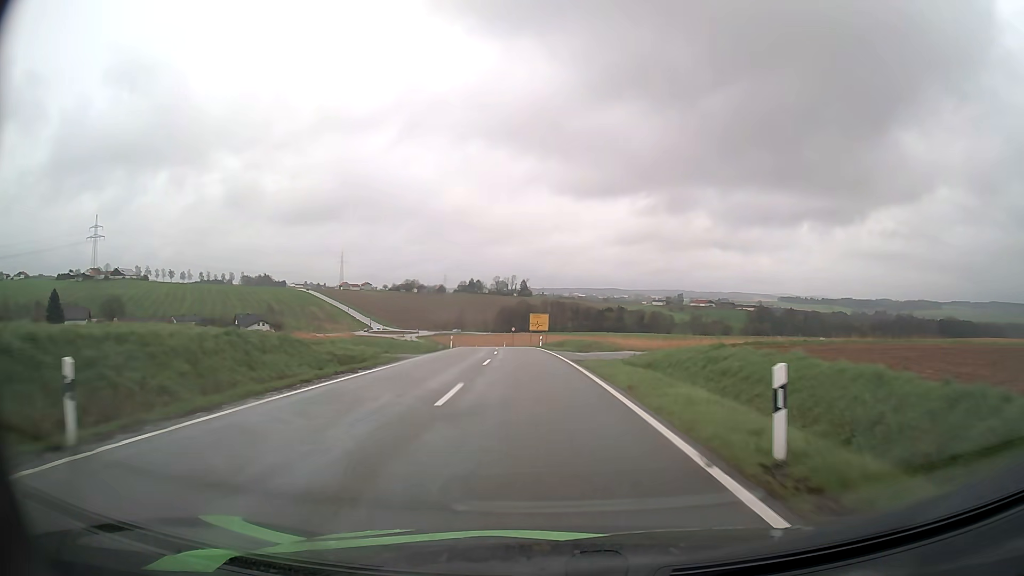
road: tertiary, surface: asphalt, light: Day
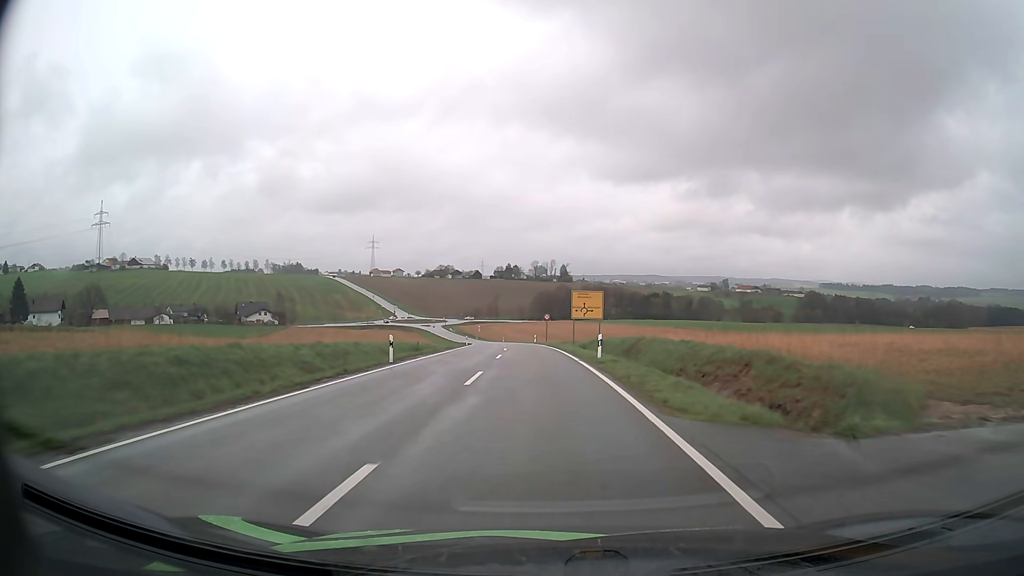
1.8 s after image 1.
(-0.9, +33.5) m; -3°
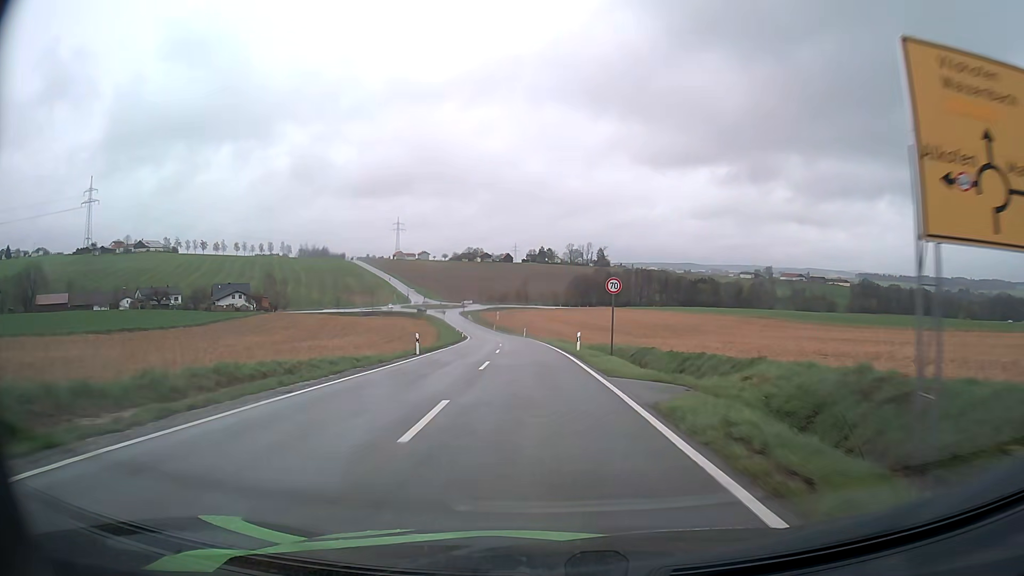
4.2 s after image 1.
(-1.2, +44.2) m; -3°
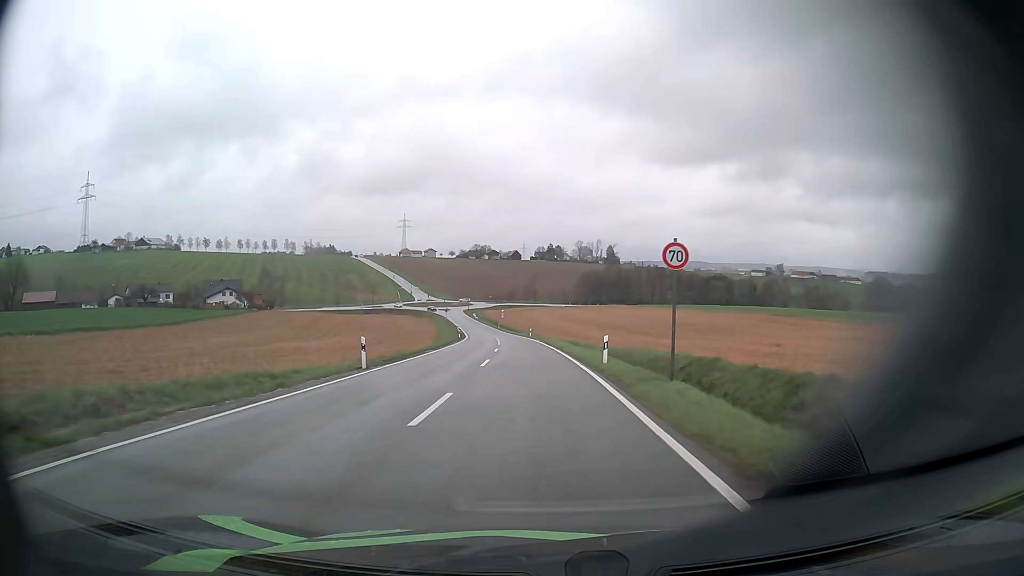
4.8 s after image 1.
(0.0, +11.1) m; -1°
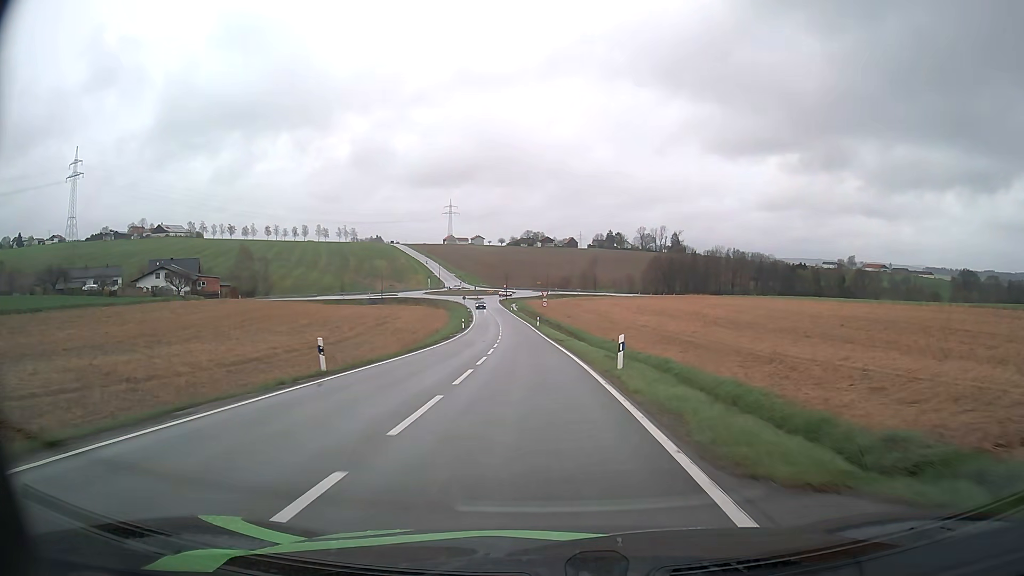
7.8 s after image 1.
(-2.2, +56.8) m; -5°
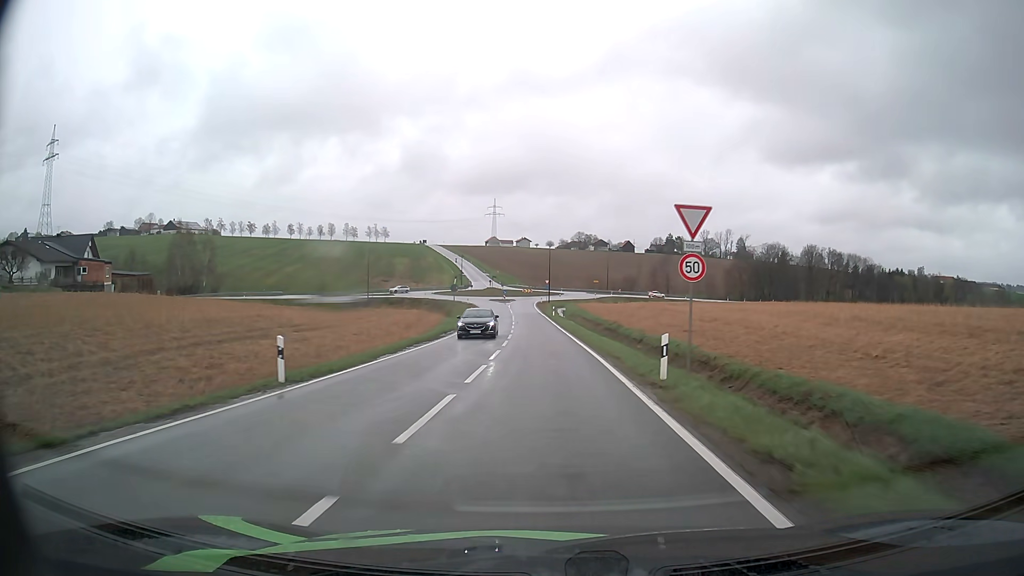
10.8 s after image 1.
(-2.1, +56.1) m; -4°
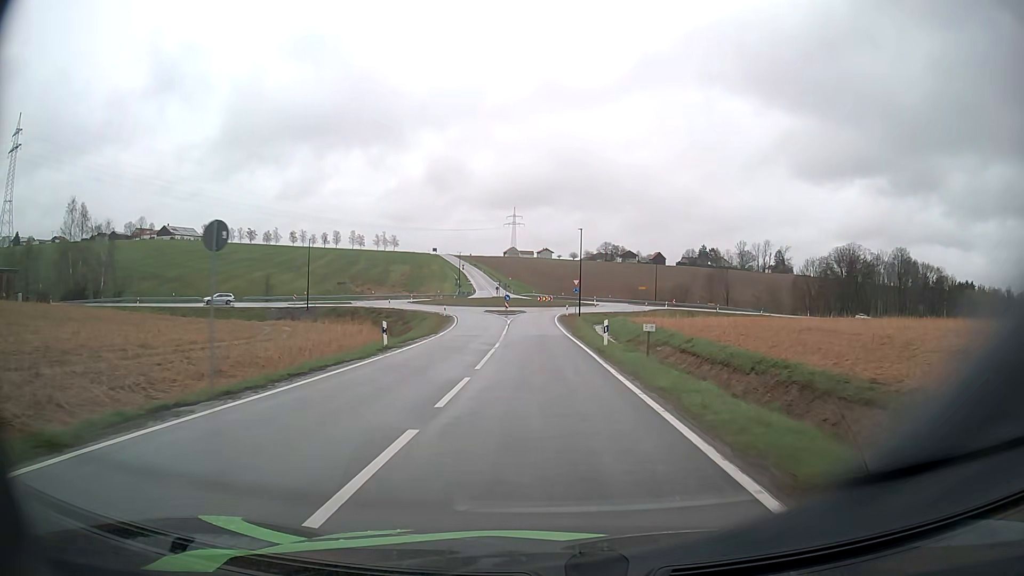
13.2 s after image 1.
(-0.7, +40.7) m; -2°
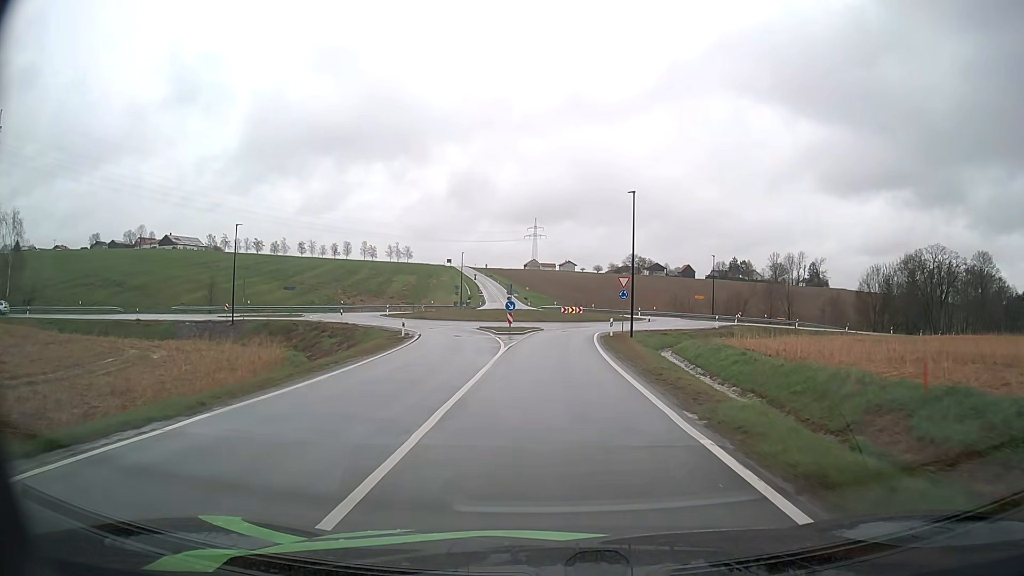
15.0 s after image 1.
(-0.4, +25.5) m; -2°
(0, +10) (0, +20) (0, +30) (+1, +40) (+5, +49) (+10, +58) (+12, +67) (+9, +77) (+4, +85) (0, +94) m
